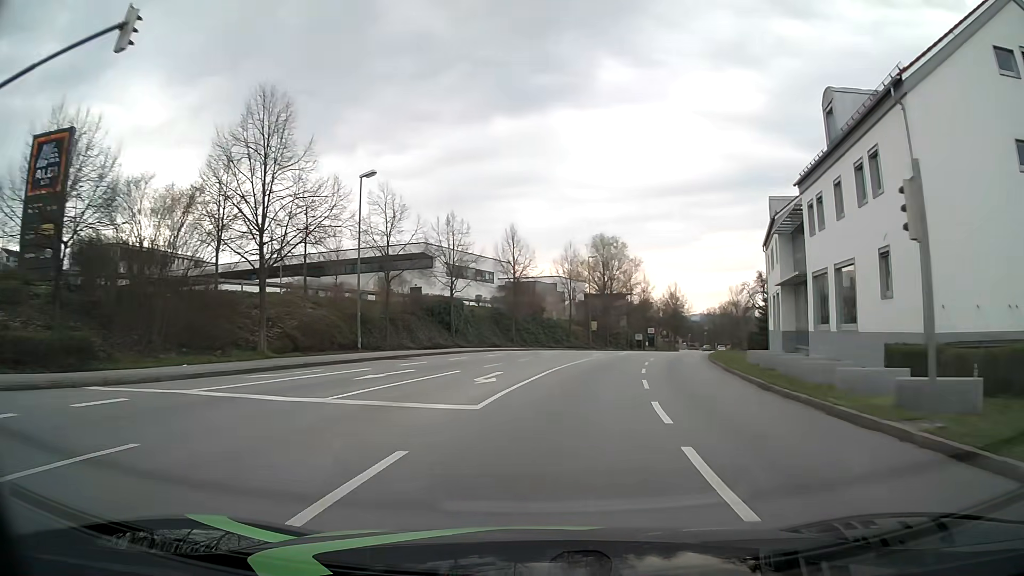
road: tertiary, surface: asphalt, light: Day
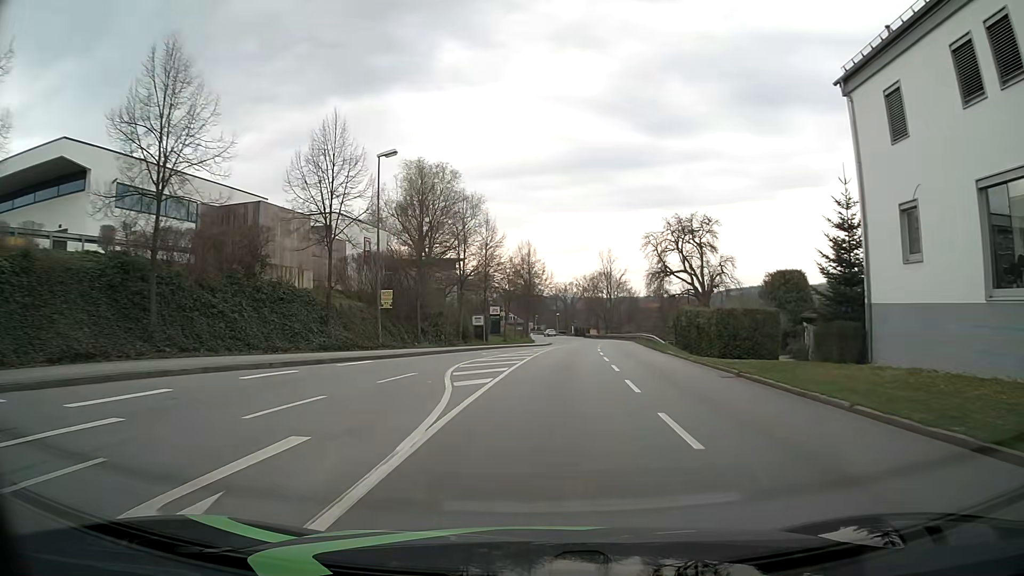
(+4.9, +38.7) m; +14°
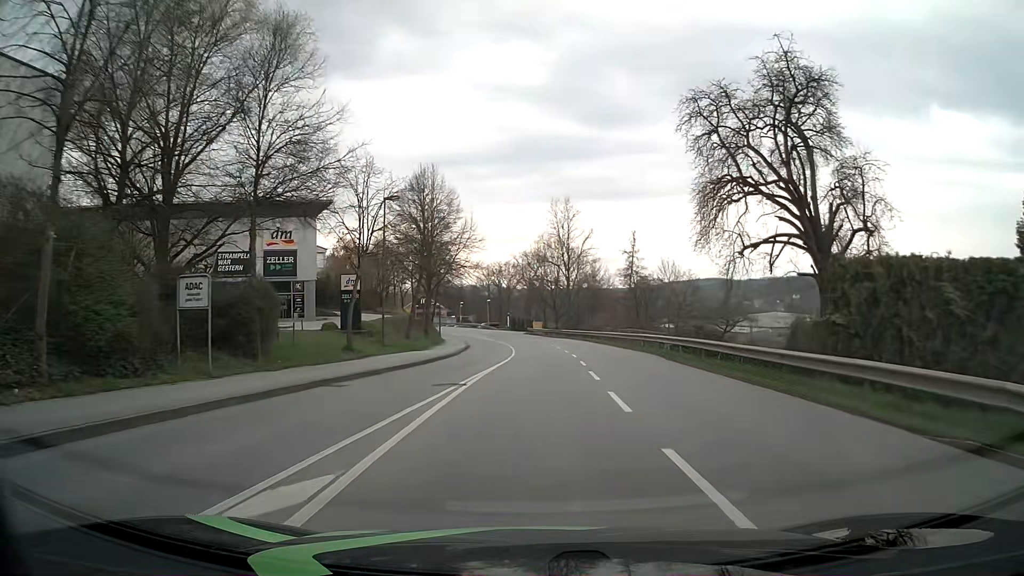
(+2.1, +39.0) m; +5°
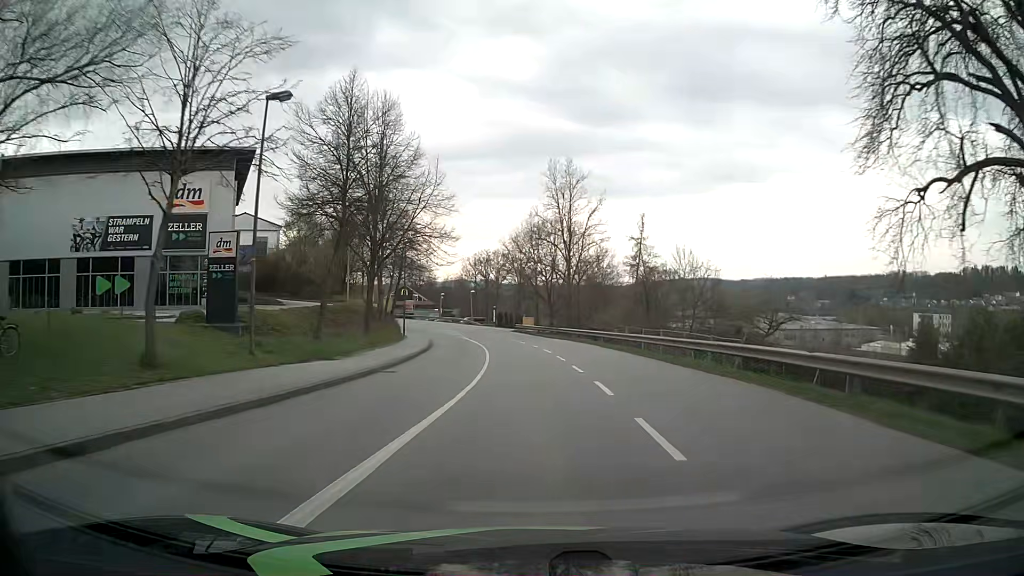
(+0.1, +15.6) m; +1°
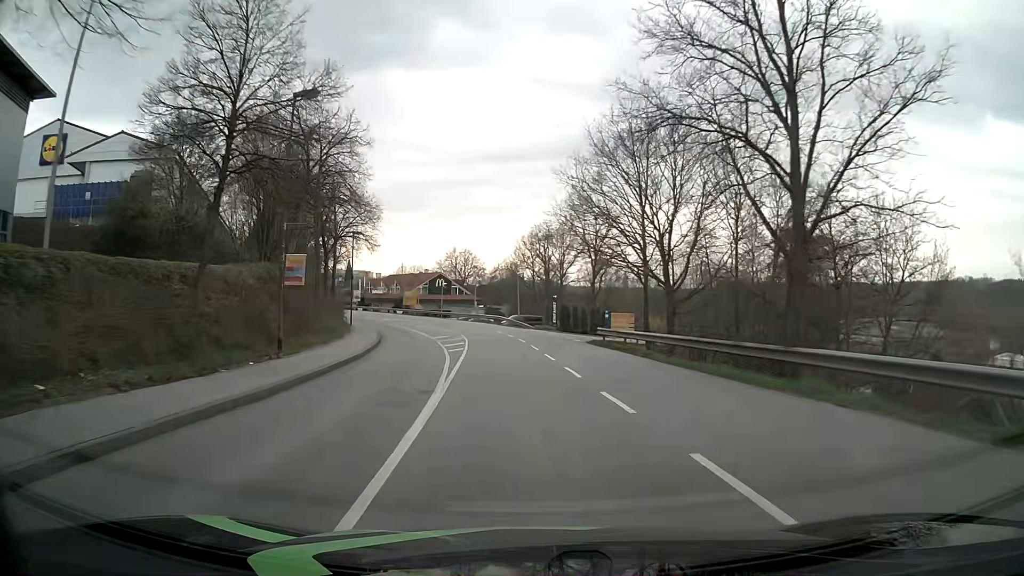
(-1.7, +38.6) m; -6°
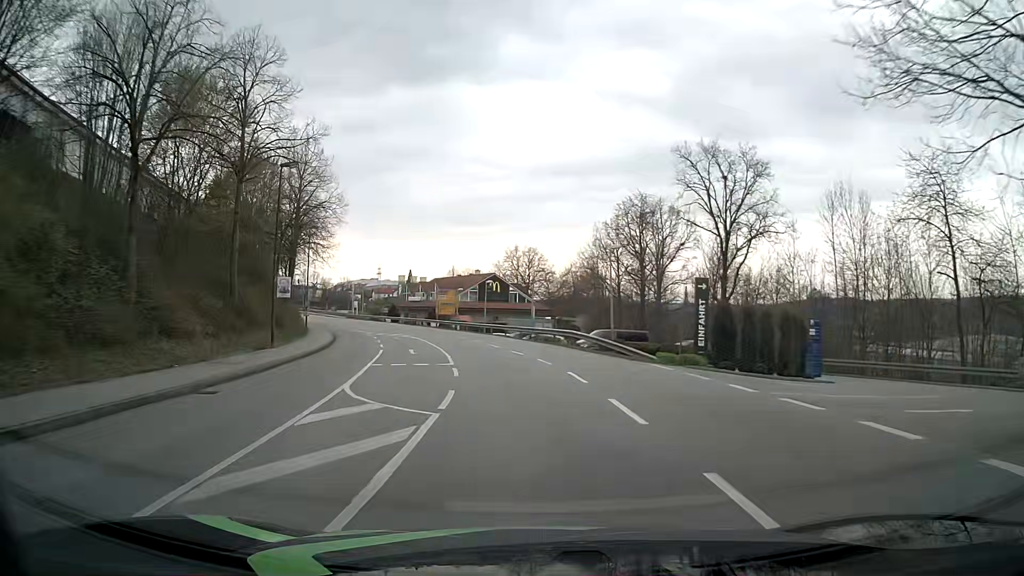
(-1.4, +30.3) m; -6°
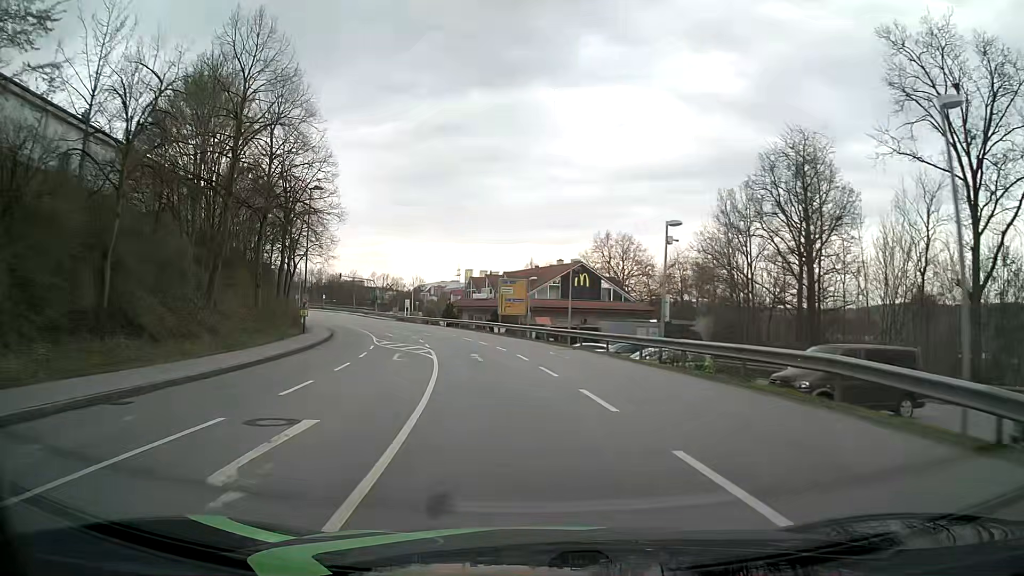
(-1.4, +22.6) m; -7°
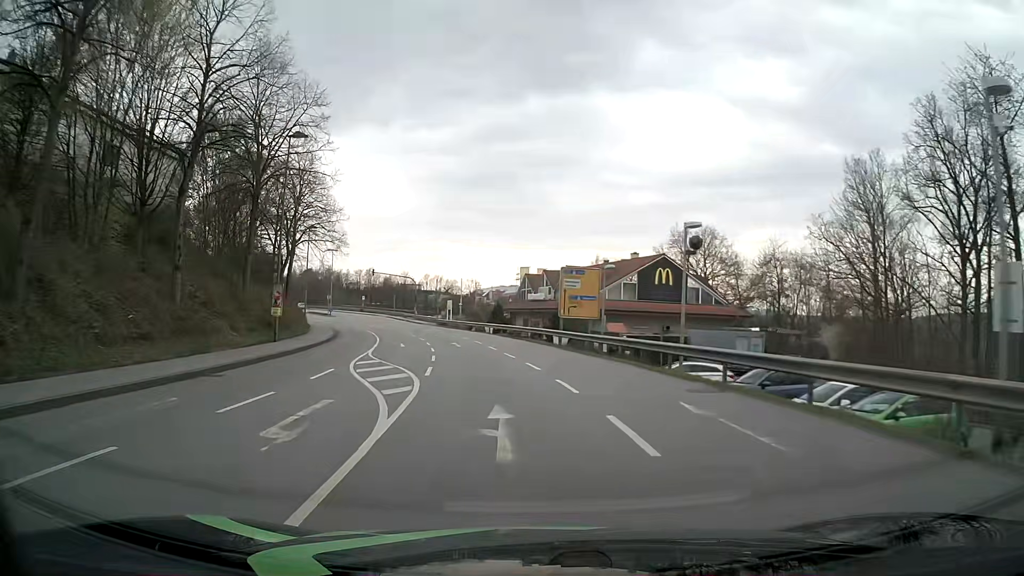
(-0.7, +15.1) m; -5°
(0, +10) (-1, +20) (-3, +30) (-4, +40) (-7, +49) (-10, +59) (-13, +68) (-17, +78) (-21, +87) (-25, +96) m
